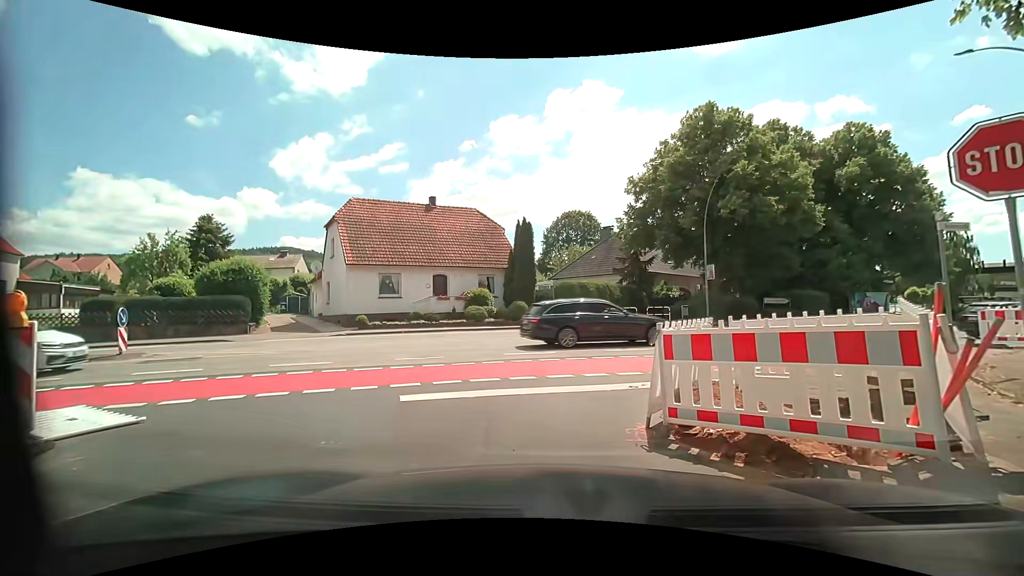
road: unclassified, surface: asphalt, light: Day
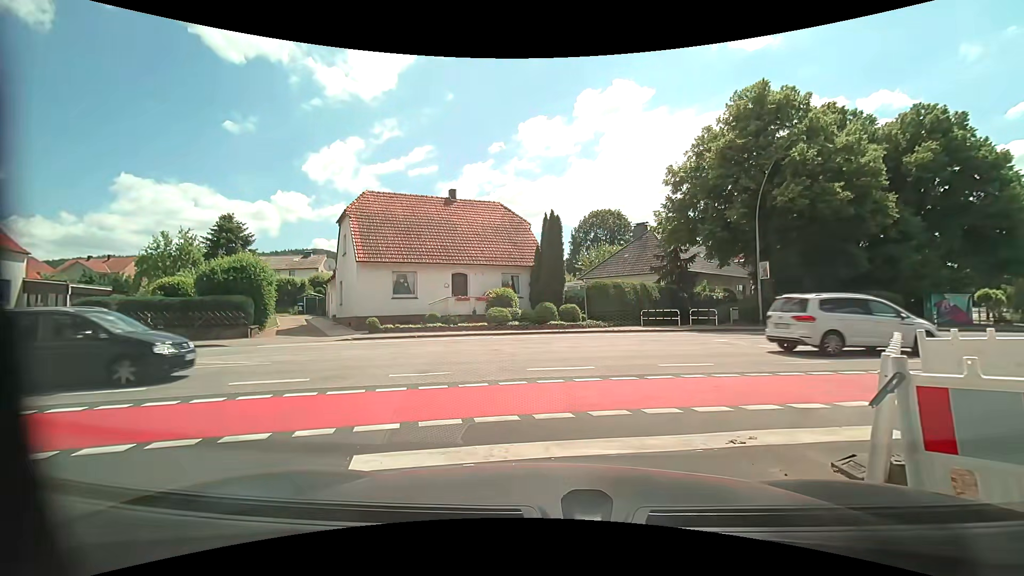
(-0.1, +2.9) m; -2°
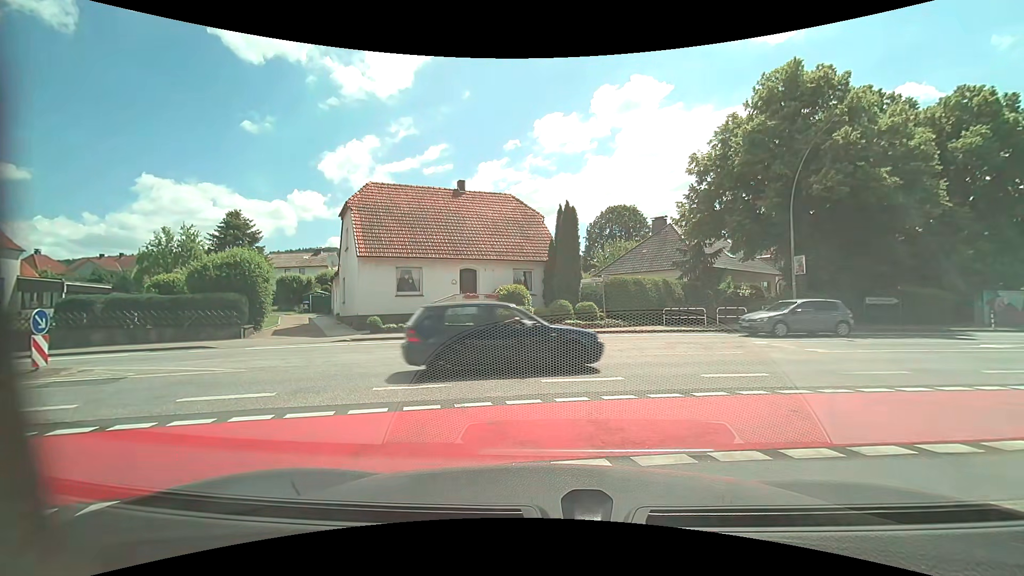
(0.0, +1.9) m; 0°
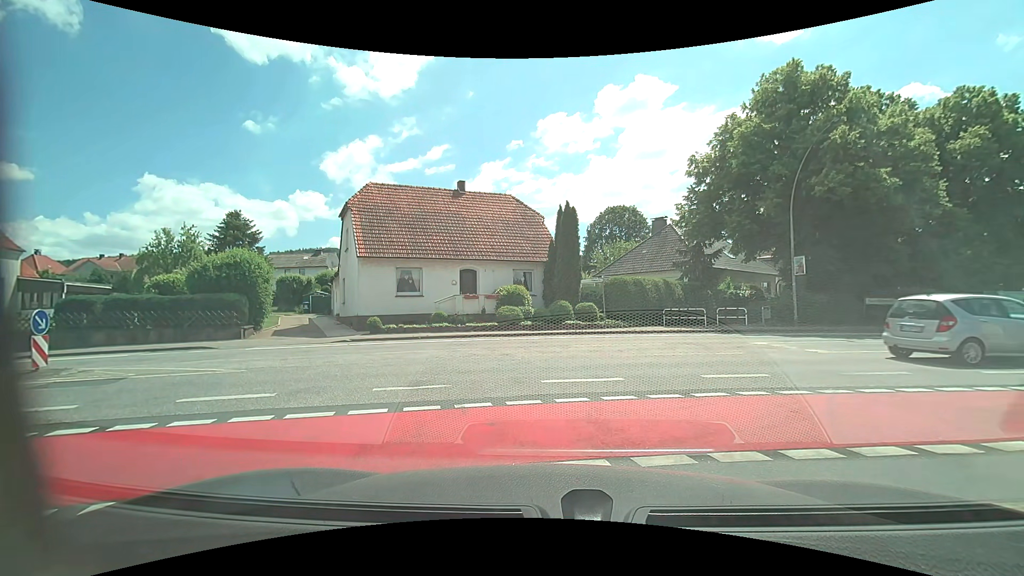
(0.0, +0.1) m; 0°
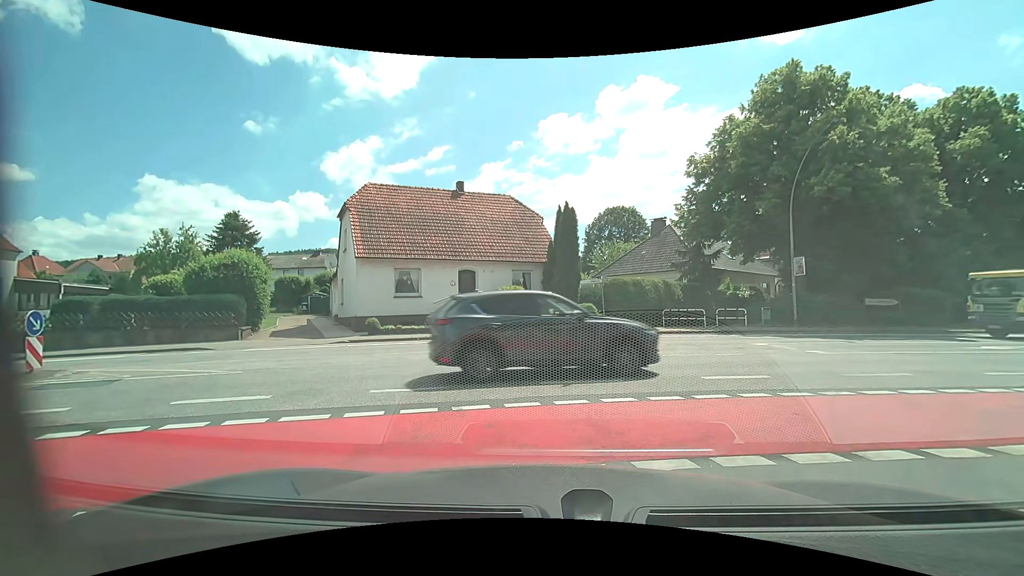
(0.0, +0.1) m; 0°
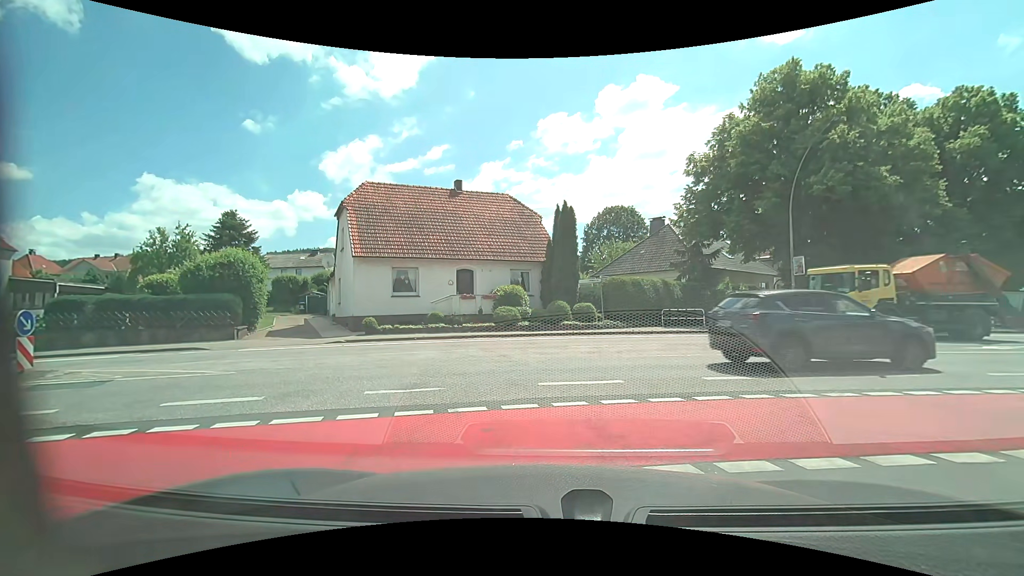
(0.0, +0.2) m; 0°
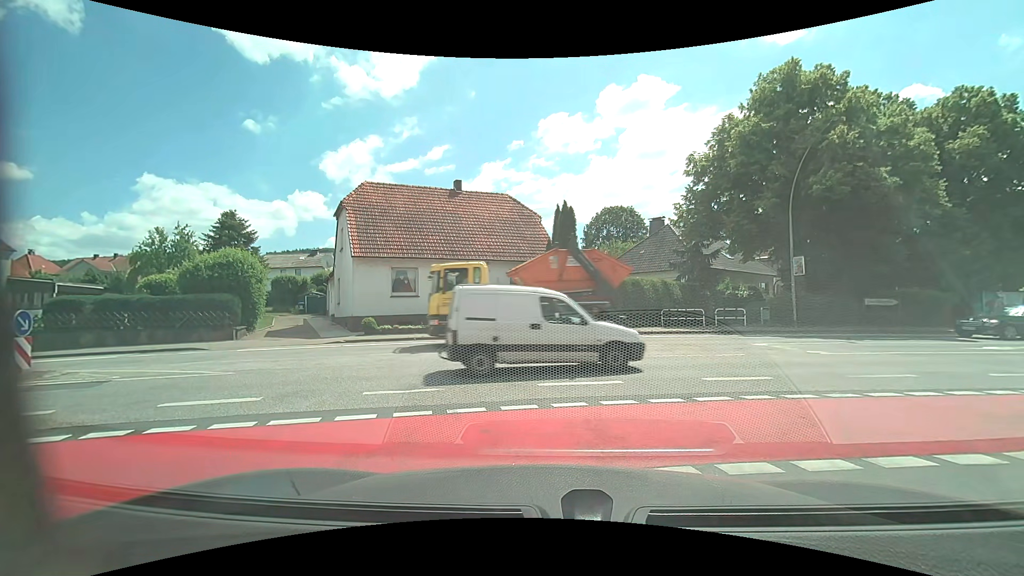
(0.0, +0.1) m; 0°
